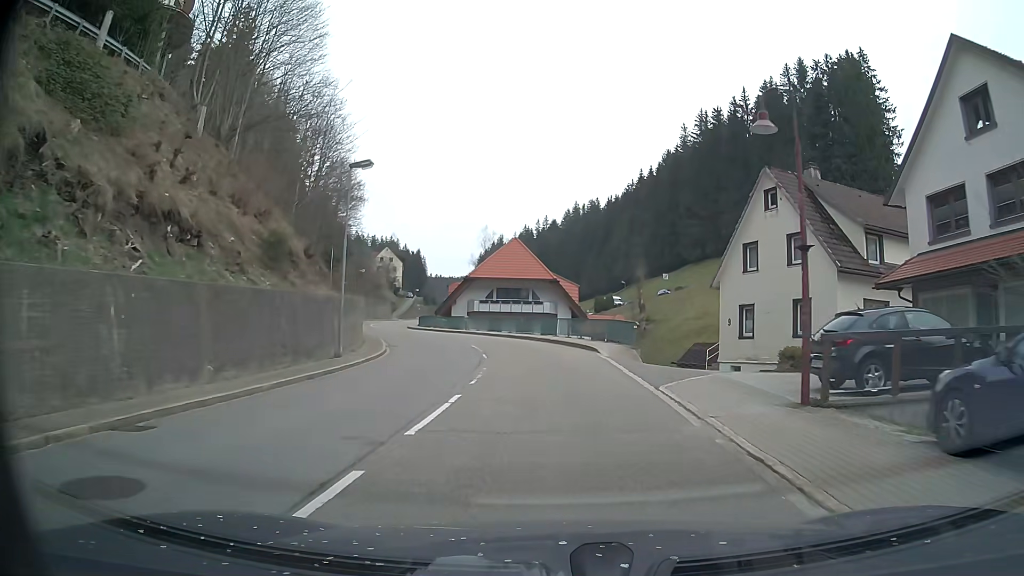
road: secondary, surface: asphalt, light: Day
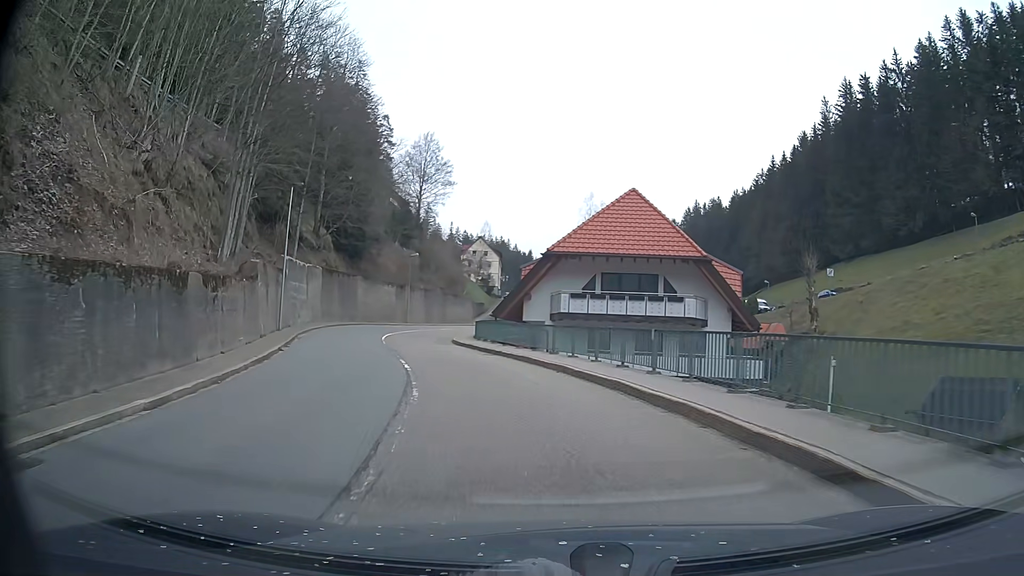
(-1.2, +26.5) m; -9°
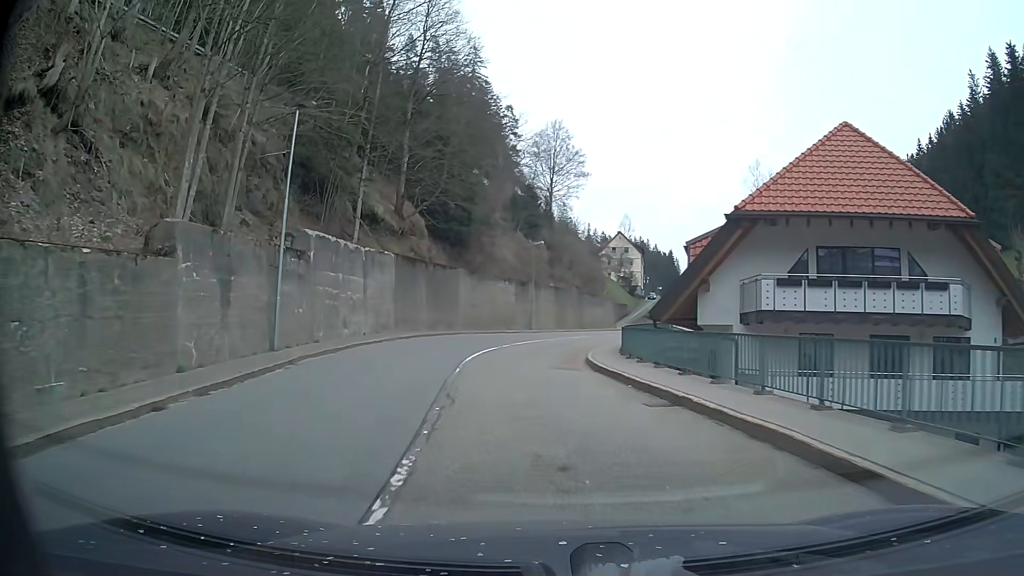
(-1.4, +13.2) m; -12°
(0, +10) (-1, +20) (0, +30) (+2, +40) (+4, +49) (+7, +59) (+10, +68) (+13, +78) (+16, +88) (+19, +97) m
